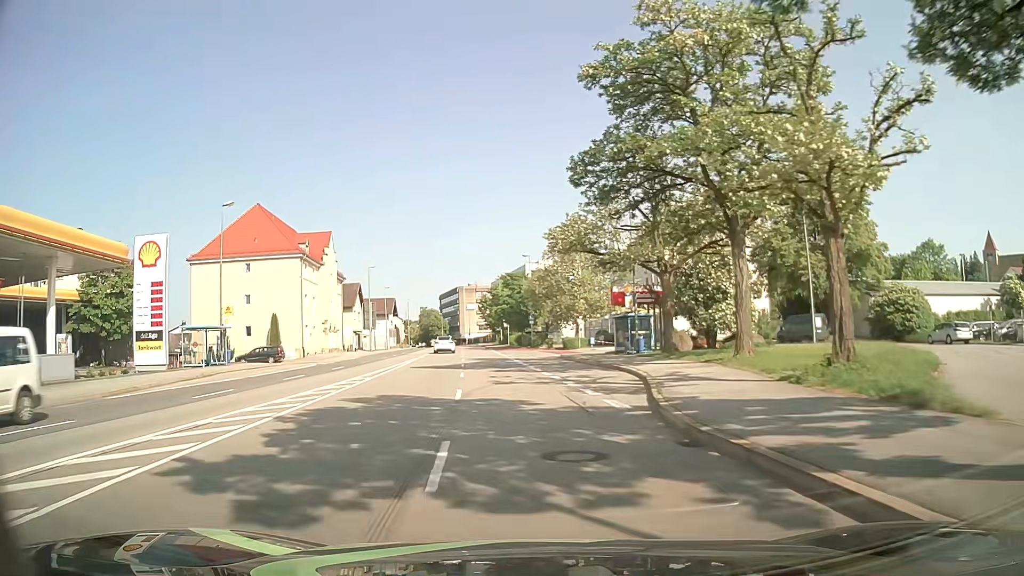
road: primary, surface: asphalt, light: Day
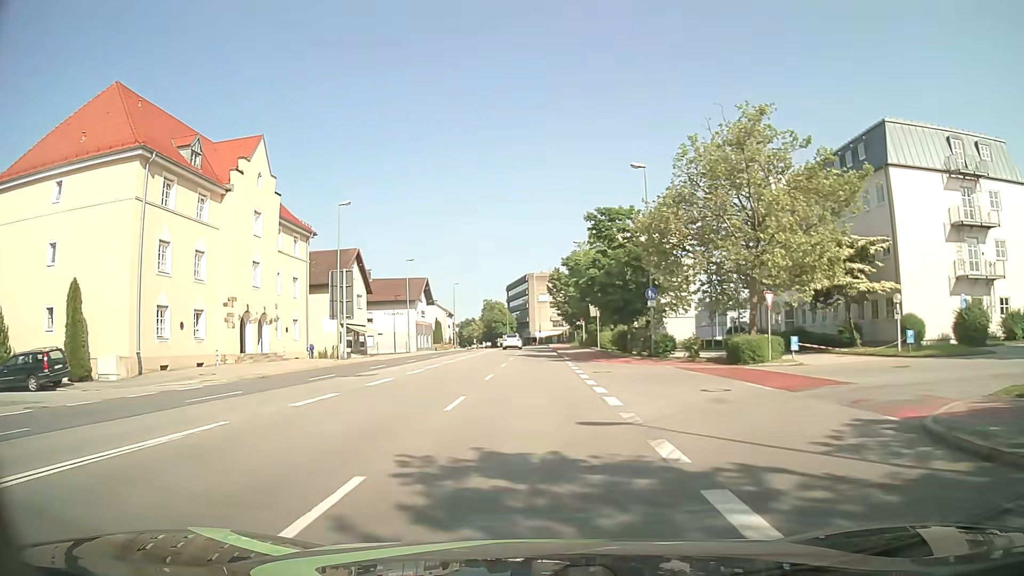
(-2.5, +38.5) m; -7°
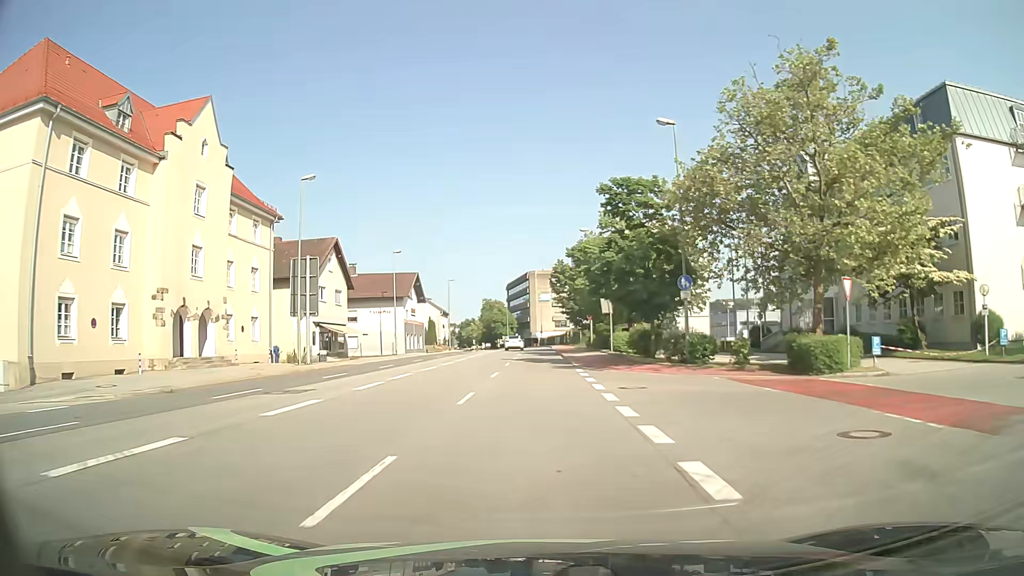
(-0.1, +7.7) m; 0°
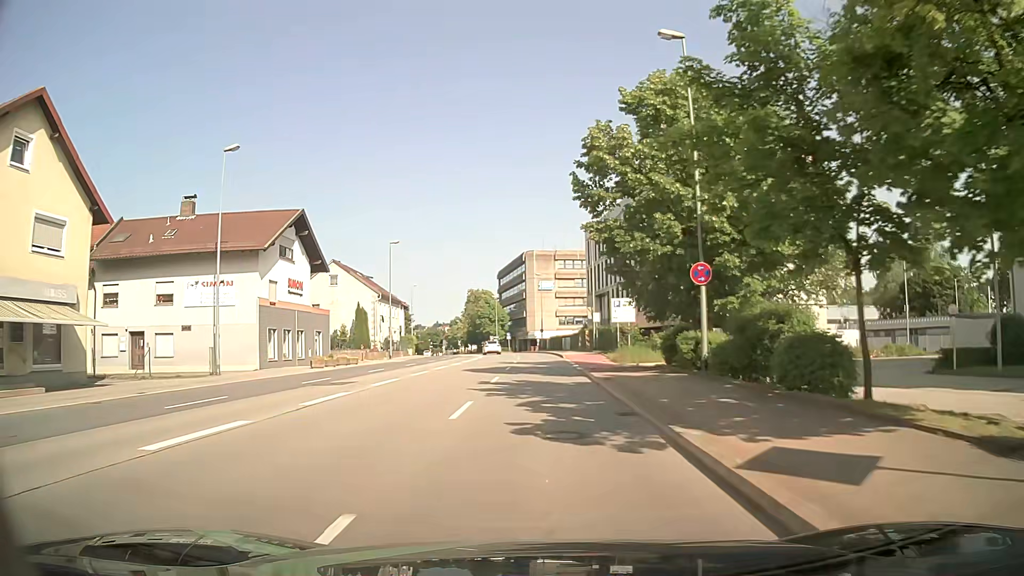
(-0.1, +38.8) m; 0°
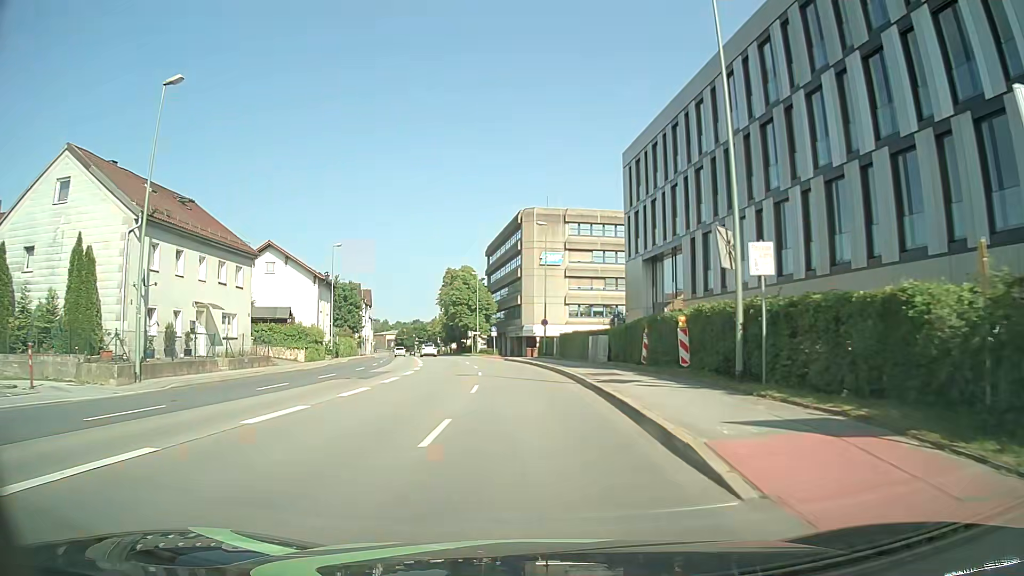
(-0.2, +38.8) m; 0°
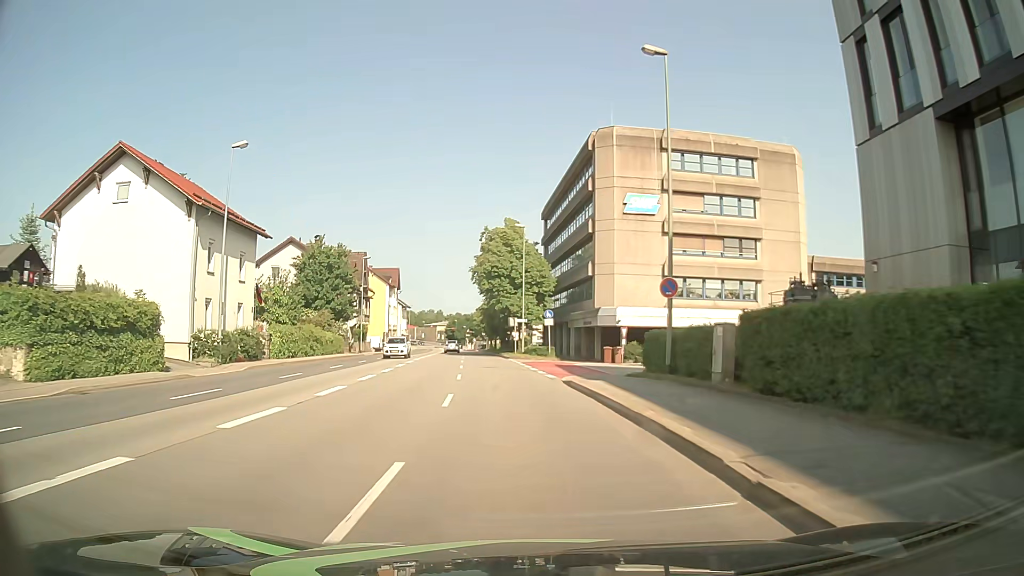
(-1.2, +31.2) m; -5°
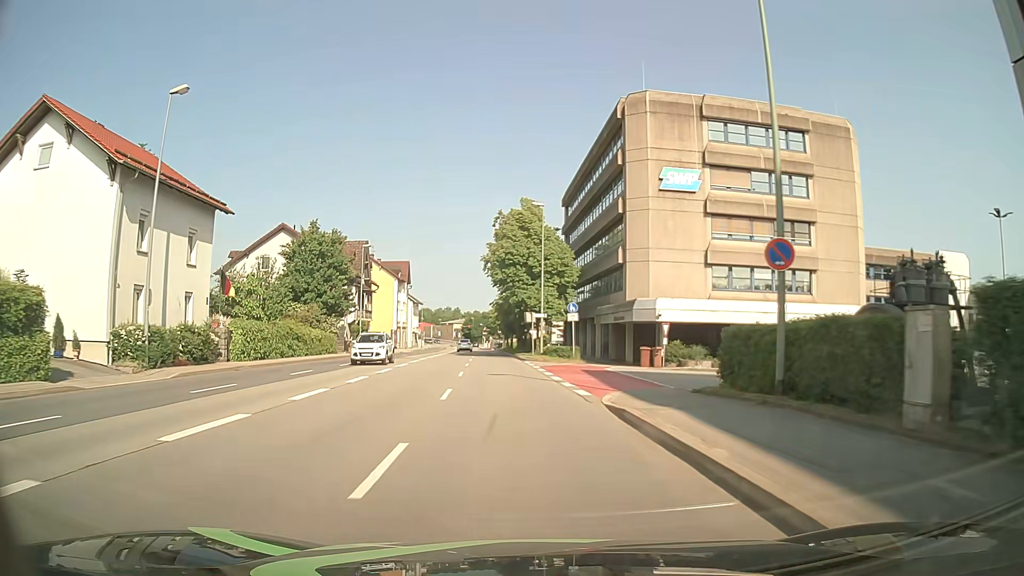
(-0.1, +7.8) m; -2°
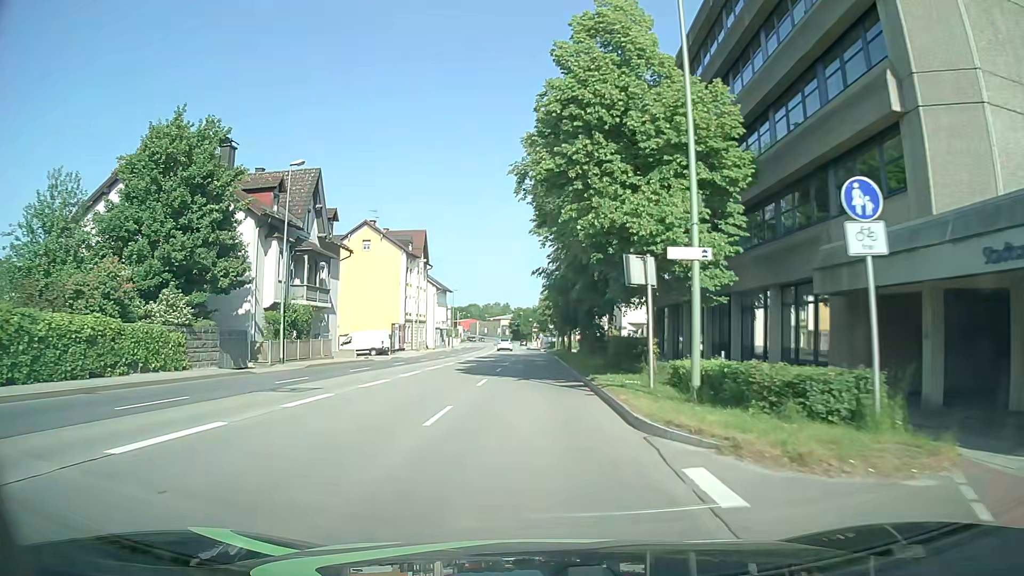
(-1.4, +31.4) m; -5°
